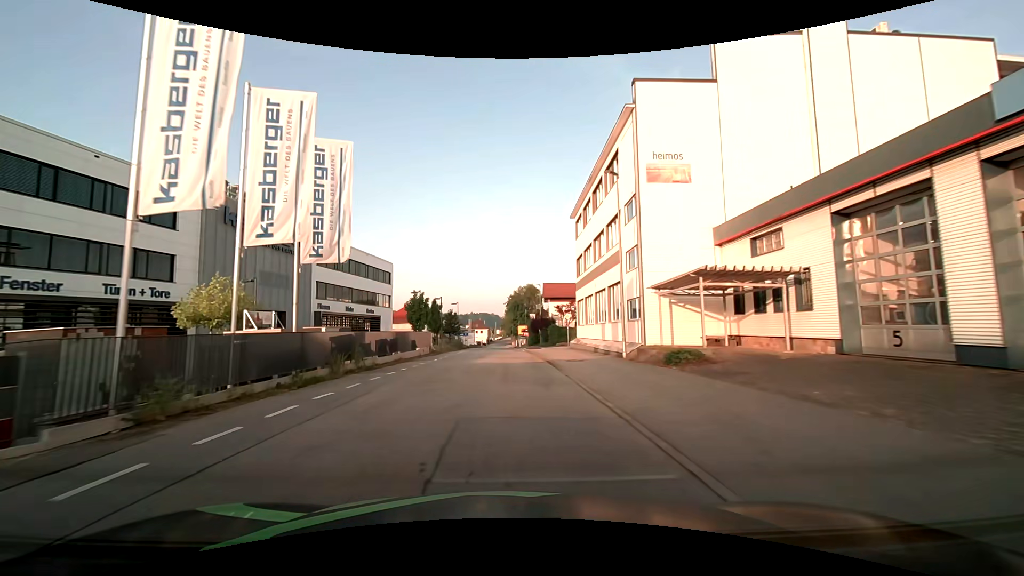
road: residential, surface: asphalt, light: Day
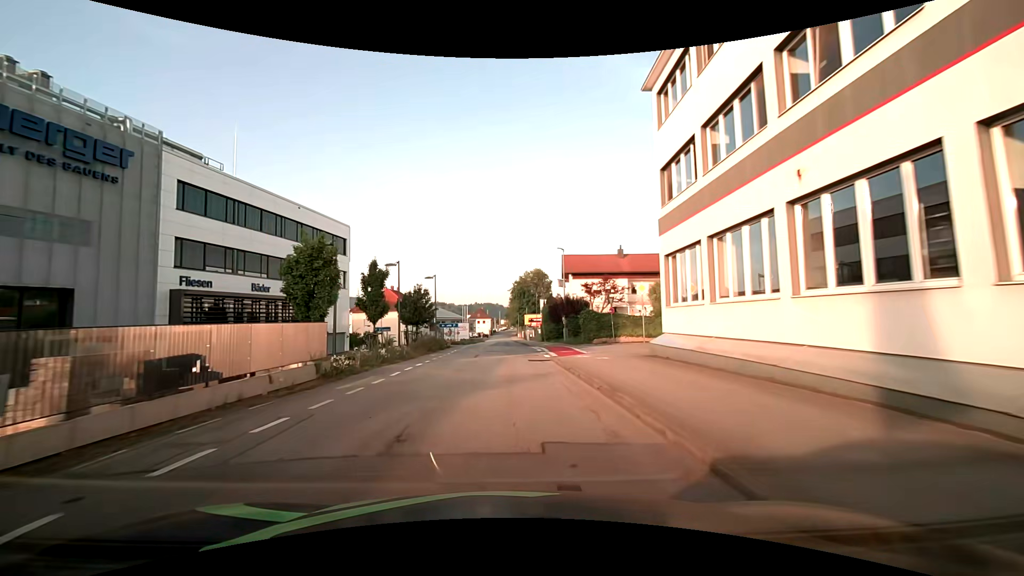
(0.0, +23.5) m; 0°
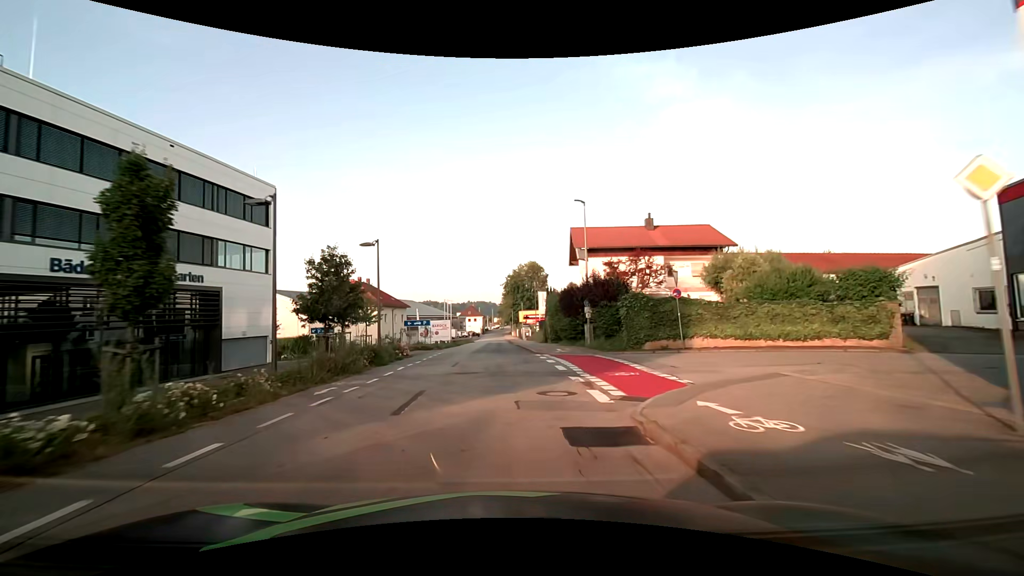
(+0.3, +15.7) m; +1°
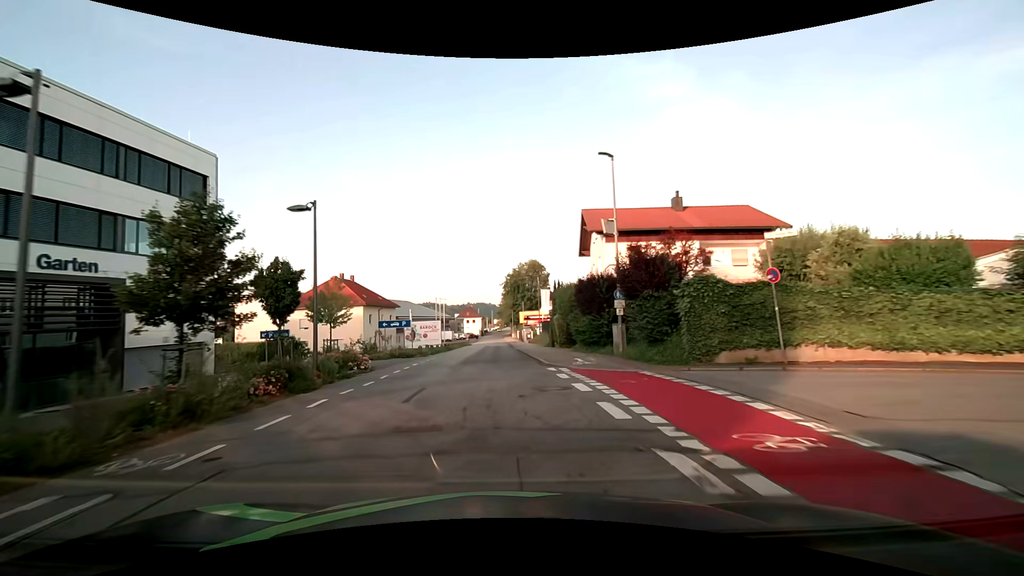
(0.0, +7.9) m; 0°
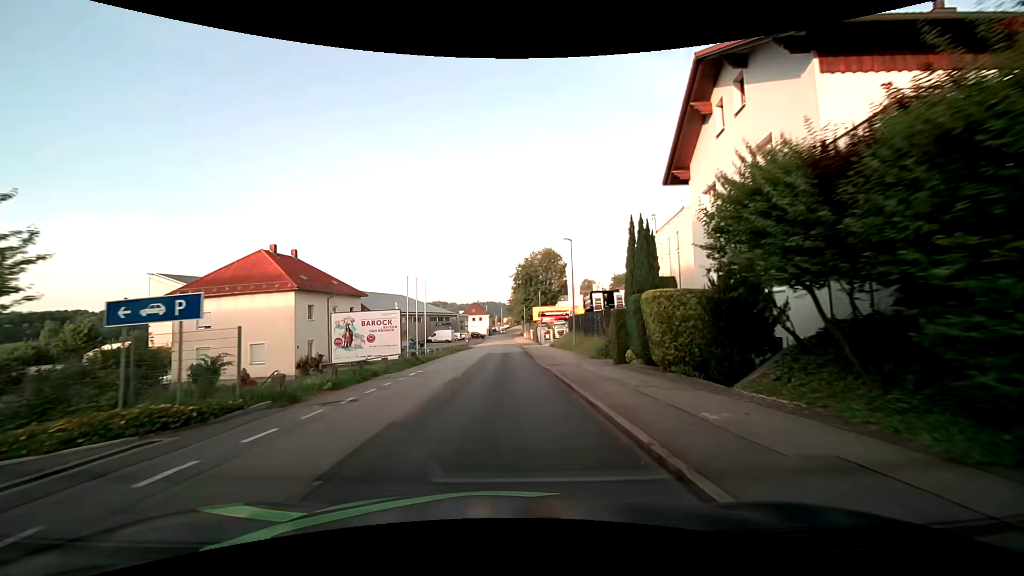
(-0.2, +22.6) m; -1°
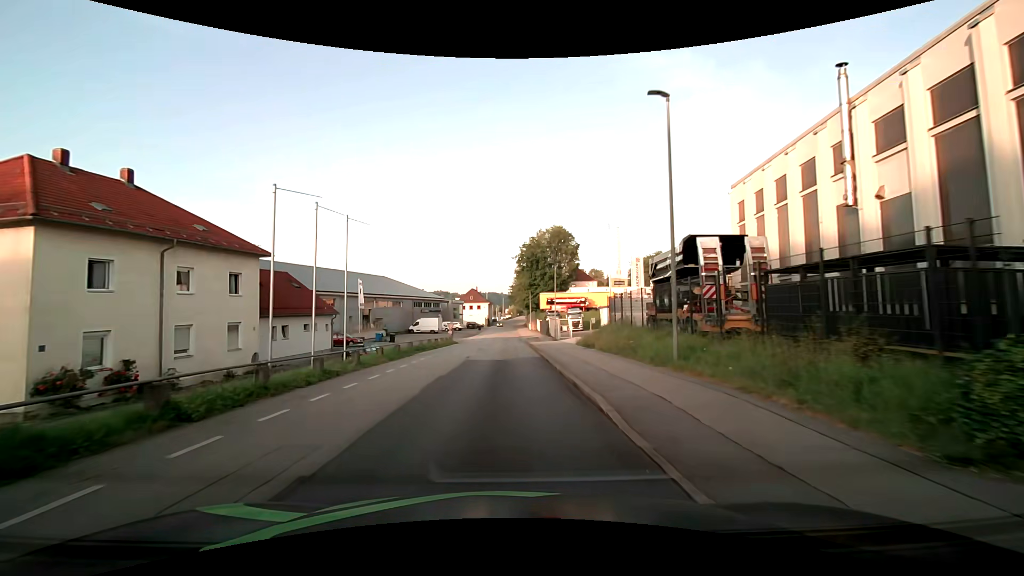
(0.0, +21.8) m; -1°
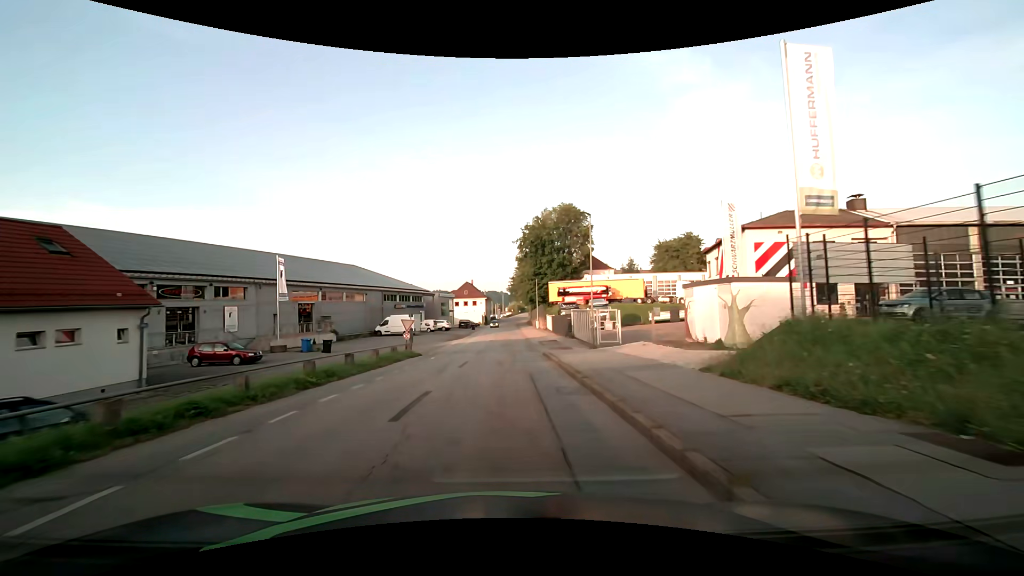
(+0.1, +22.2) m; 0°
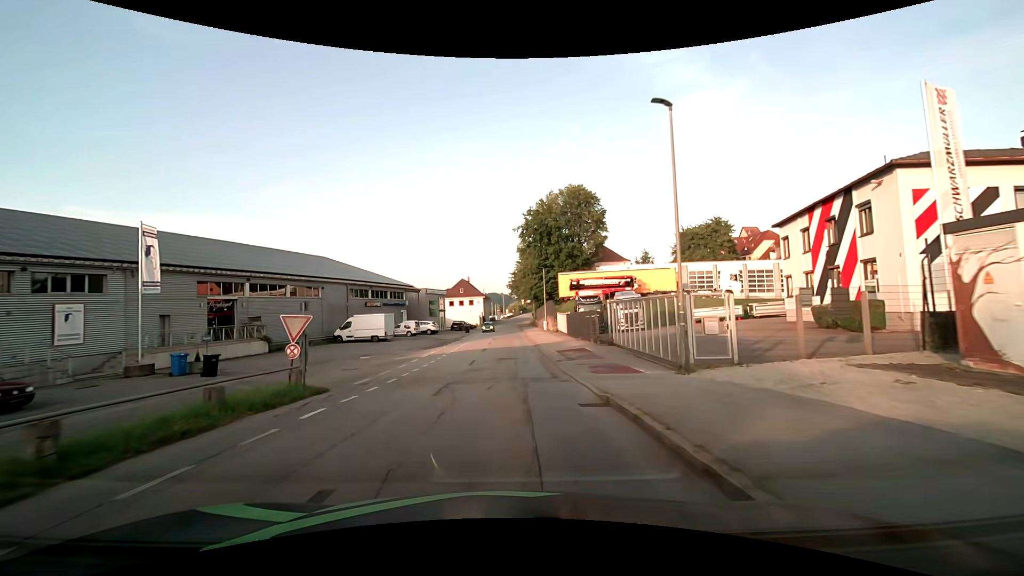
(0.0, +15.1) m; 0°
(0, +10) (0, +20) (0, +30) (0, +40) (0, +50) (+1, +60) (+1, +70) (+1, +80) (+1, +90) (+1, +100) m
